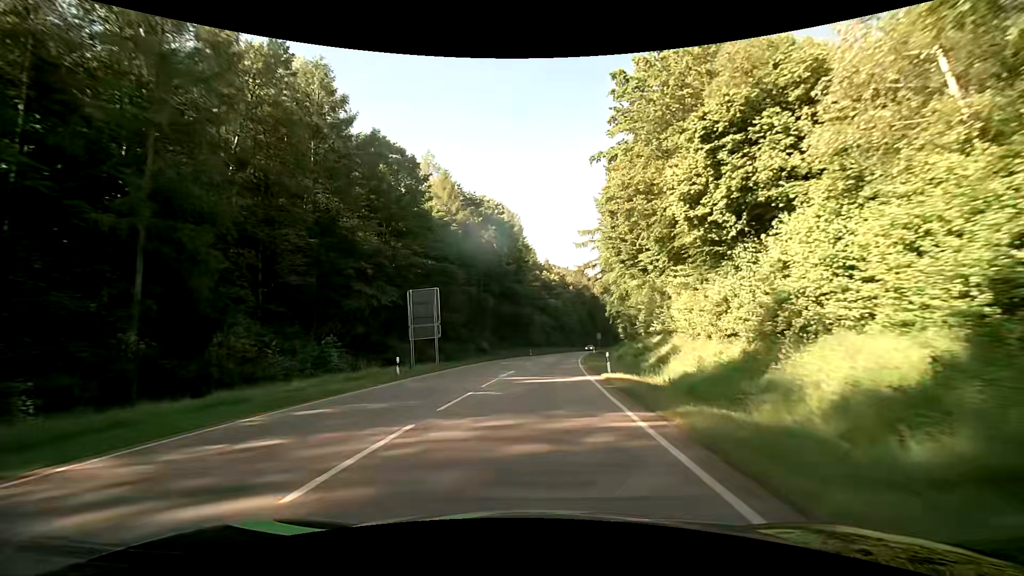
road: secondary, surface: asphalt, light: Day
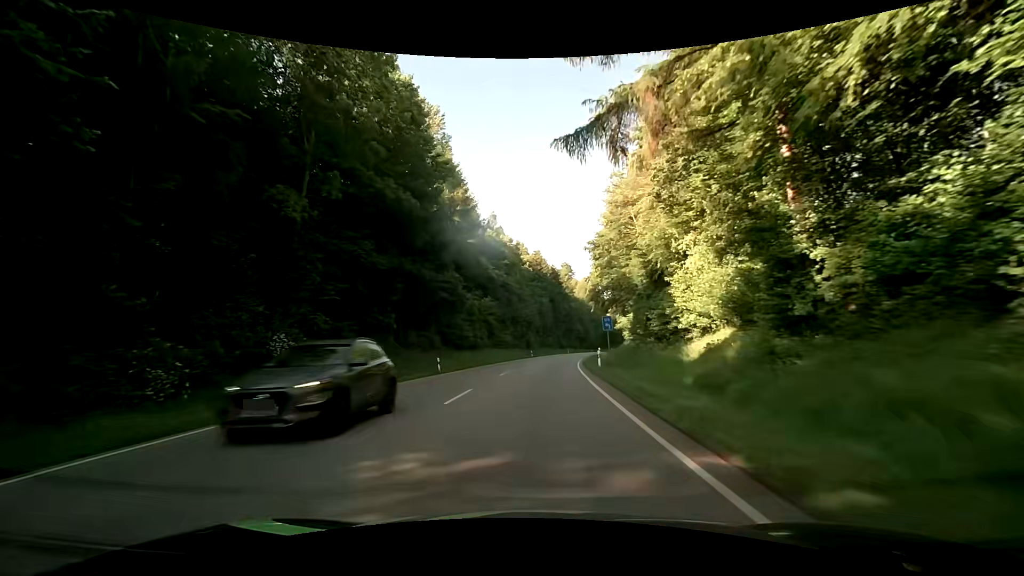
(+2.5, +47.6) m; +5°
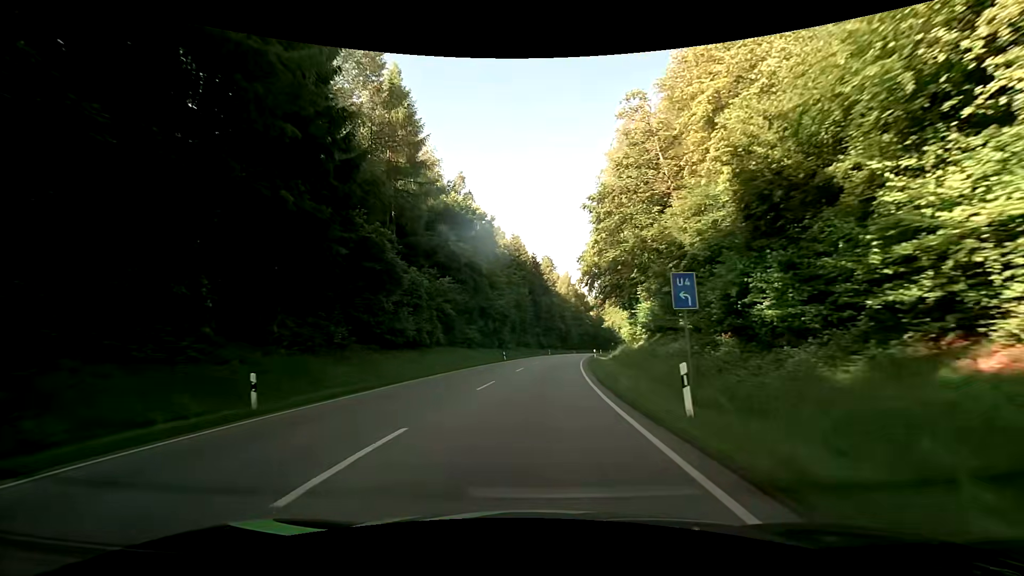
(+0.5, +19.5) m; +4°
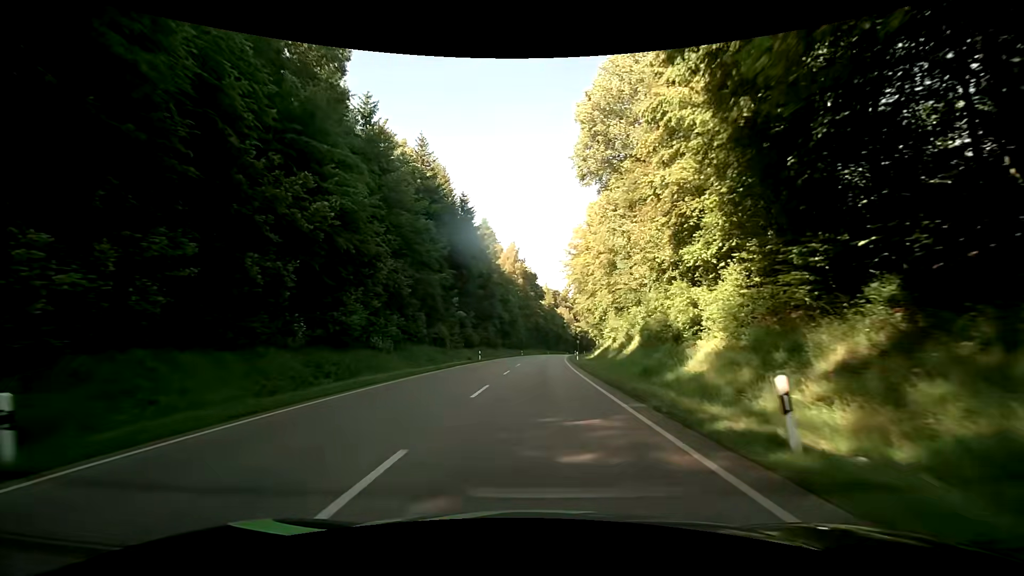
(+2.2, +50.3) m; +6°
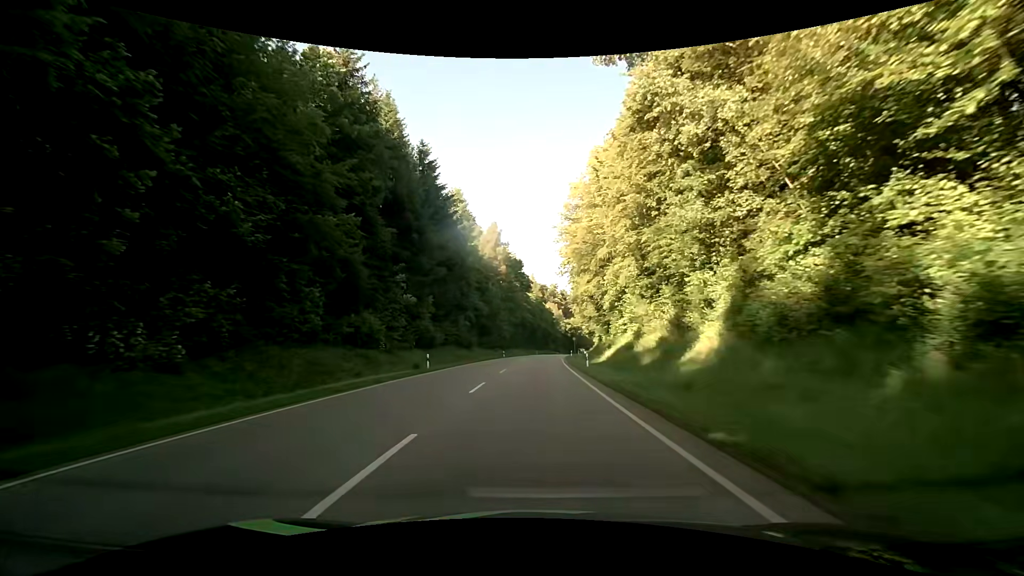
(+0.1, +20.8) m; +1°
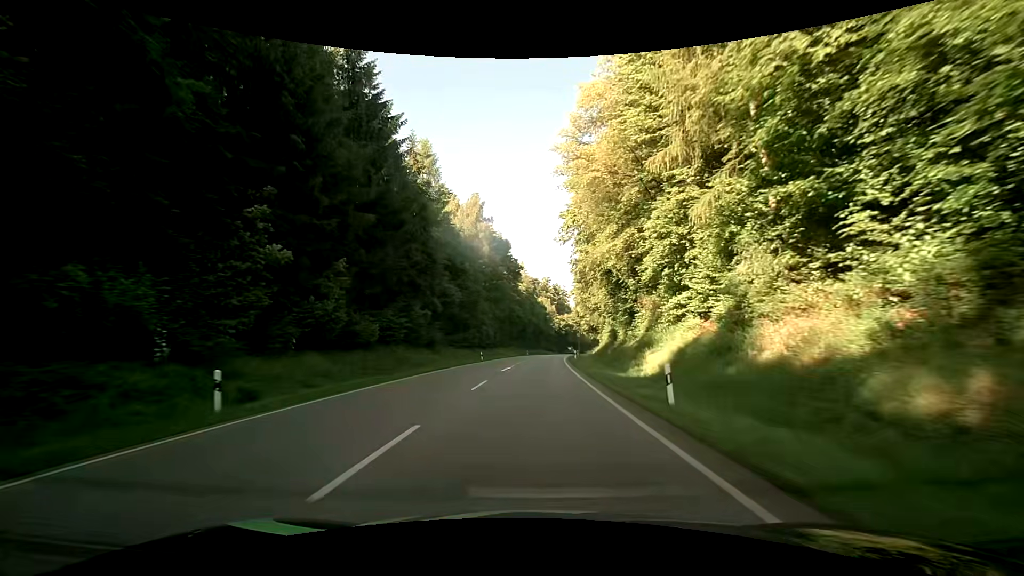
(+0.4, +21.2) m; +2°
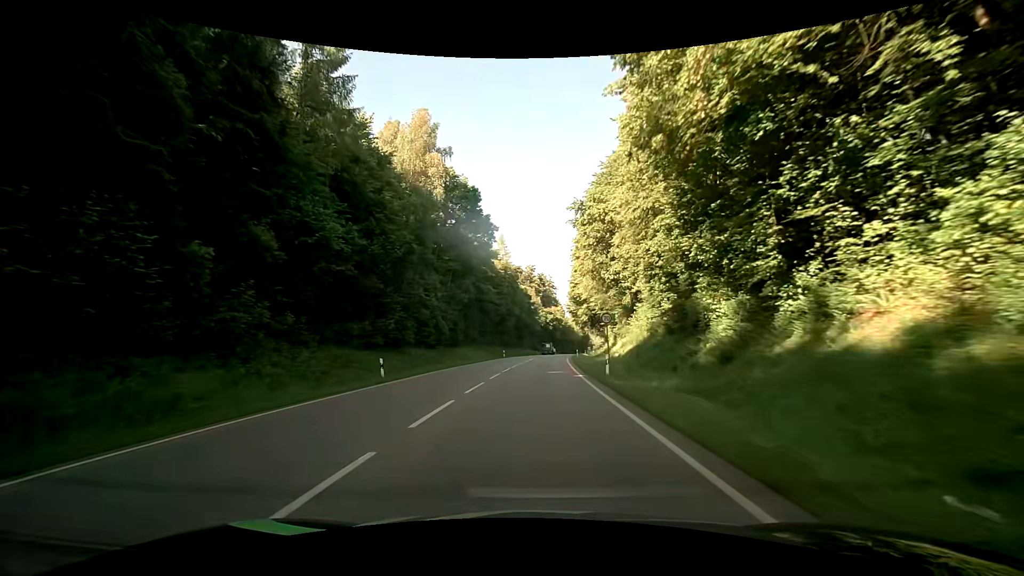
(+0.5, +32.1) m; +2°
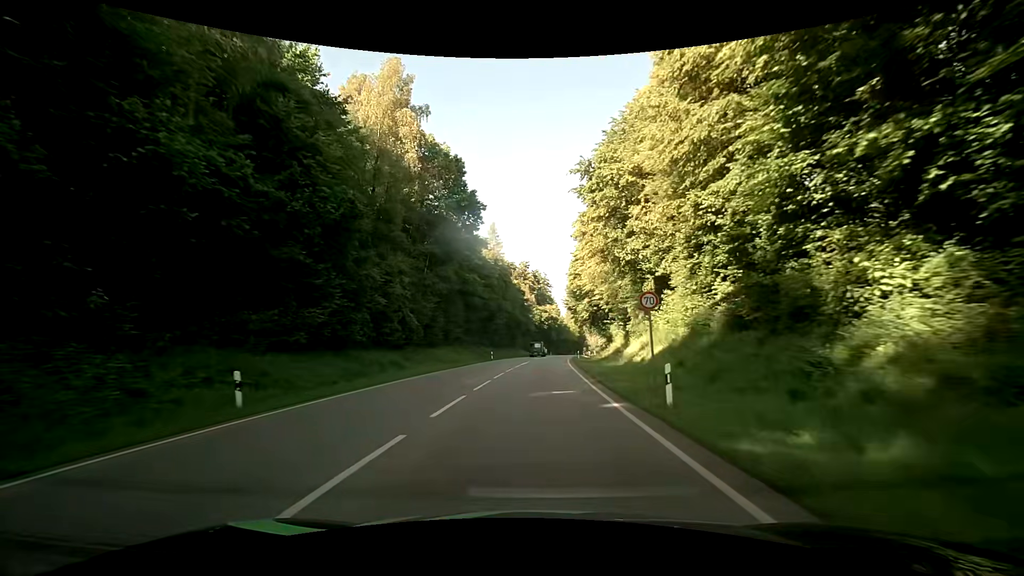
(+0.1, +10.8) m; +2°
(0, +10) (0, +20) (0, +30) (0, +40) (+1, +50) (+1, +60) (+2, +70) (+3, +80) (+4, +90) (+5, +100) m
